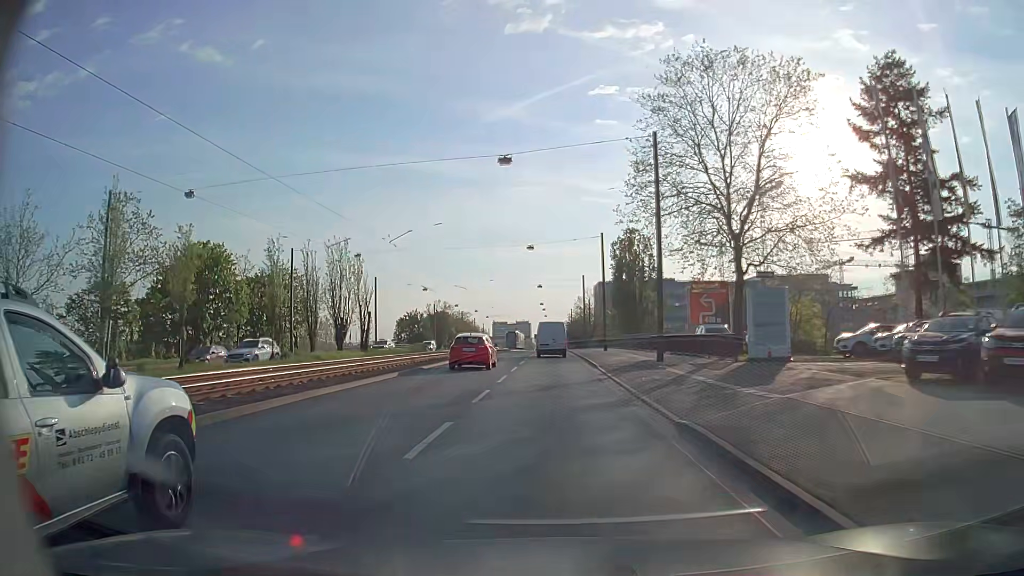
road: primary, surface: asphalt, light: Day
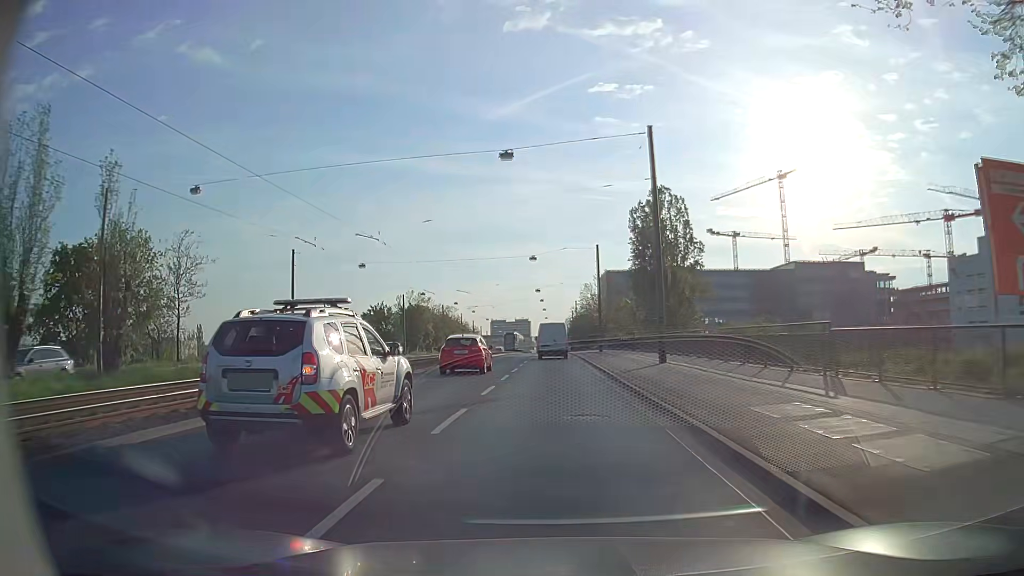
(0.0, +30.6) m; 0°
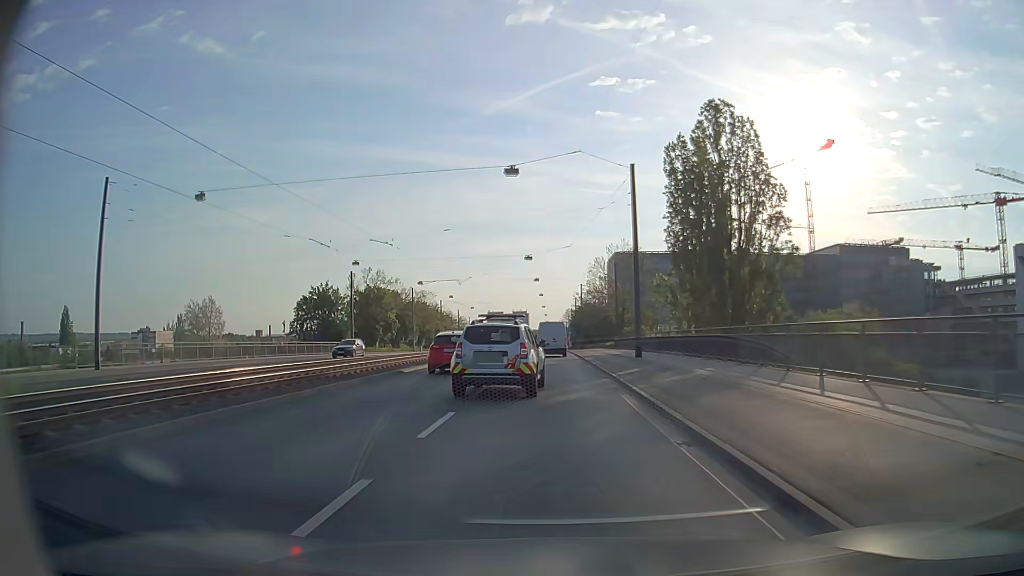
(-0.1, +29.8) m; 0°
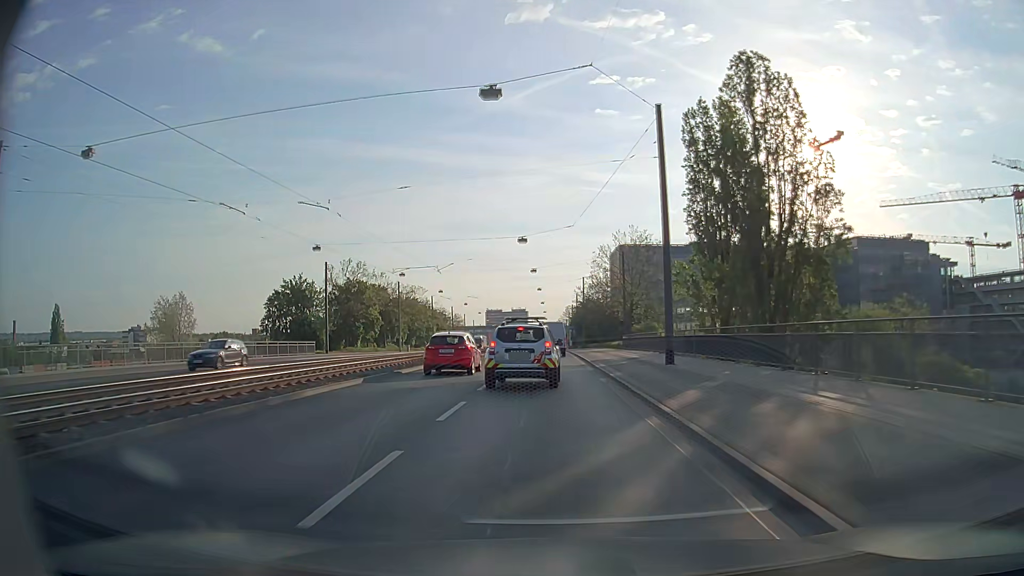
(0.0, +9.8) m; 0°
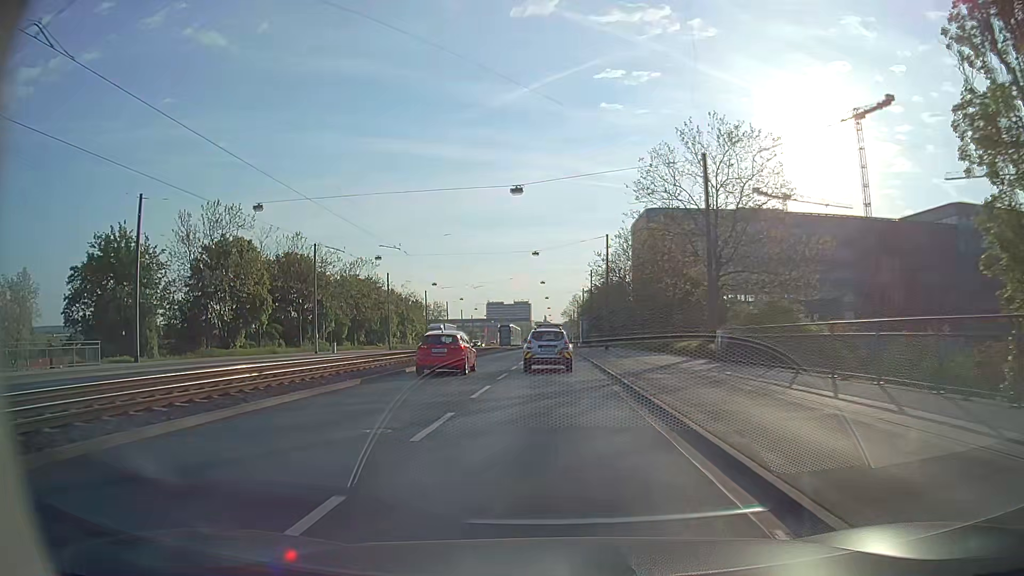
(-0.1, +38.4) m; 0°
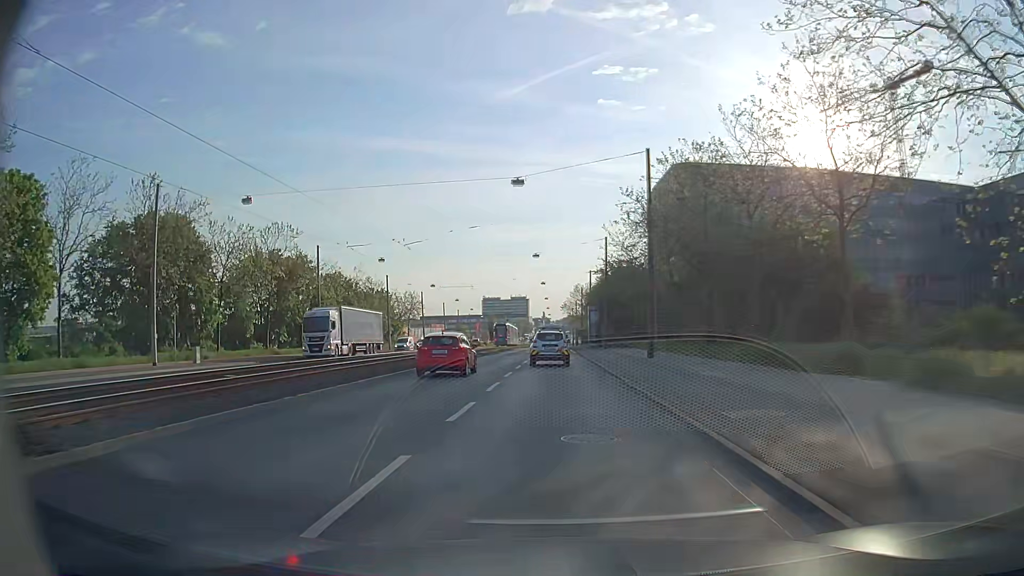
(-0.1, +28.3) m; 0°
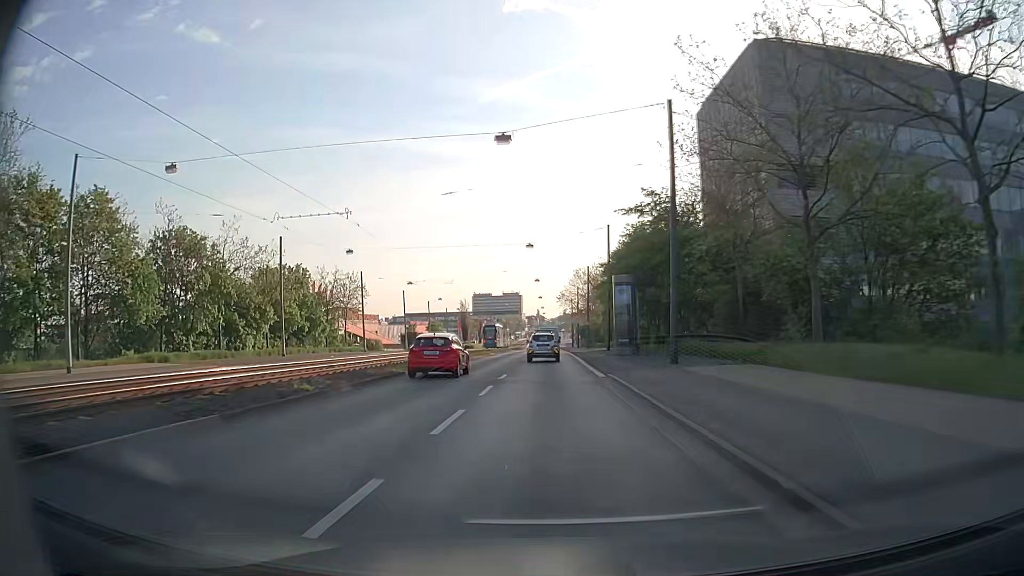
(+0.2, +37.9) m; 0°
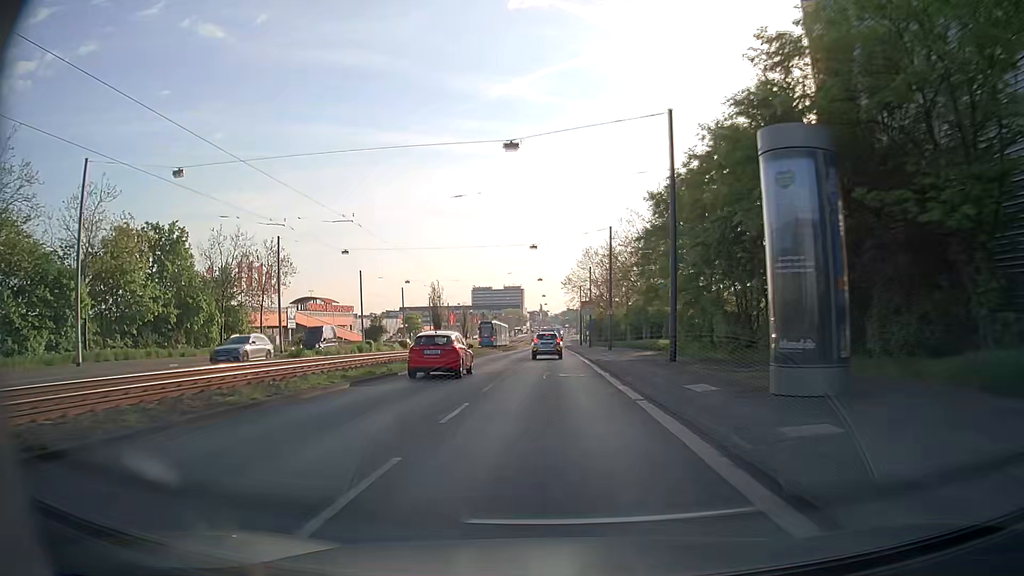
(+0.1, +29.5) m; 0°
(0, +10) (0, +20) (0, +30) (0, +40) (0, +50) (0, +60) (0, +70) (0, +80) (0, +90) (0, +100) m
